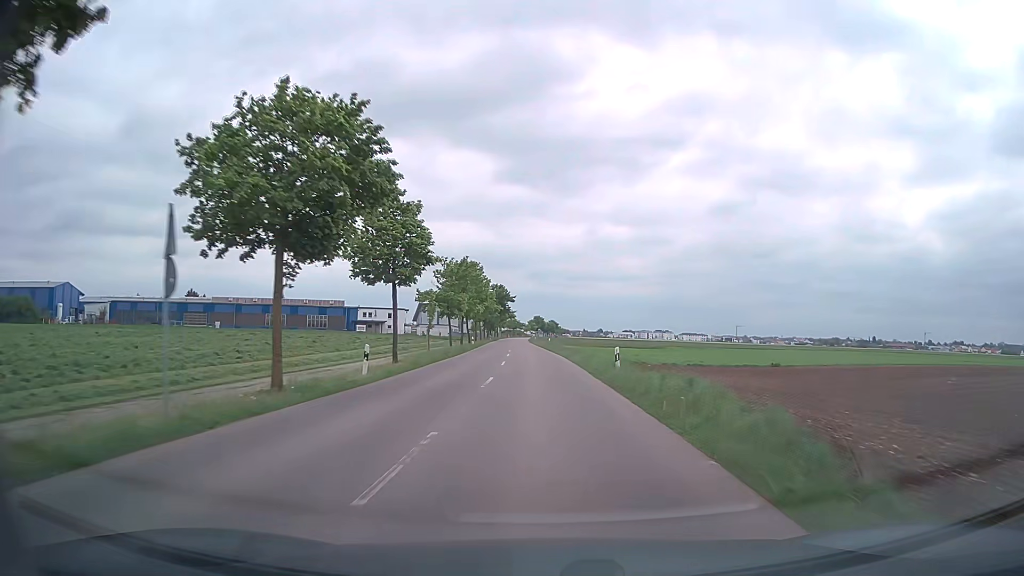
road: tertiary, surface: asphalt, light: Day
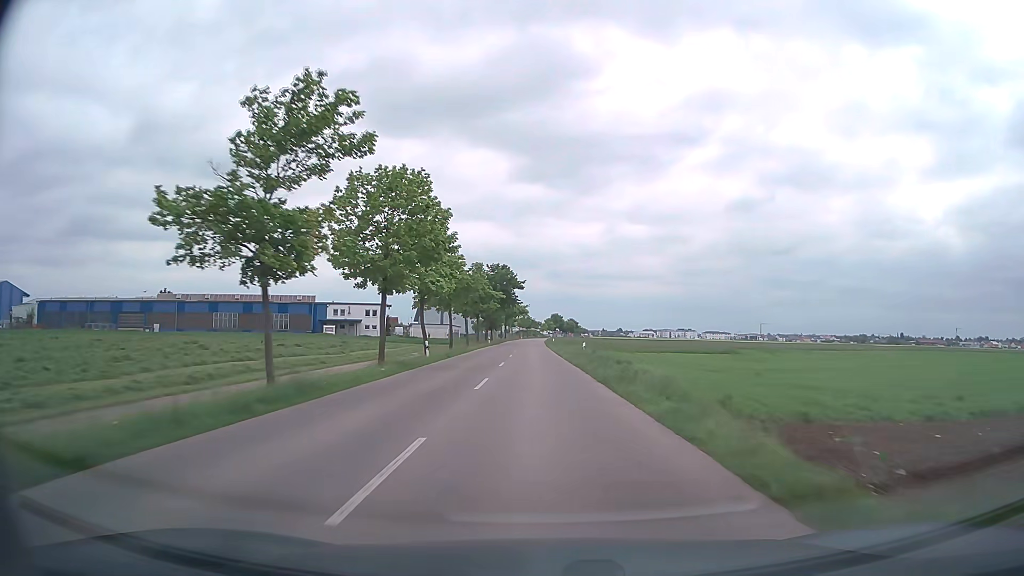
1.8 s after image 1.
(-0.6, +36.7) m; -2°
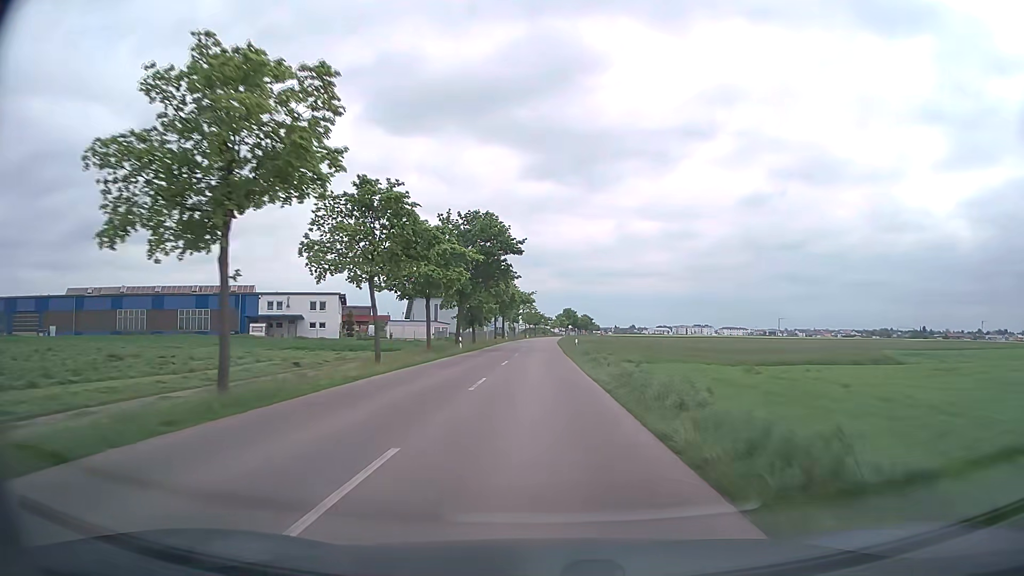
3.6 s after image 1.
(-0.2, +37.1) m; -1°
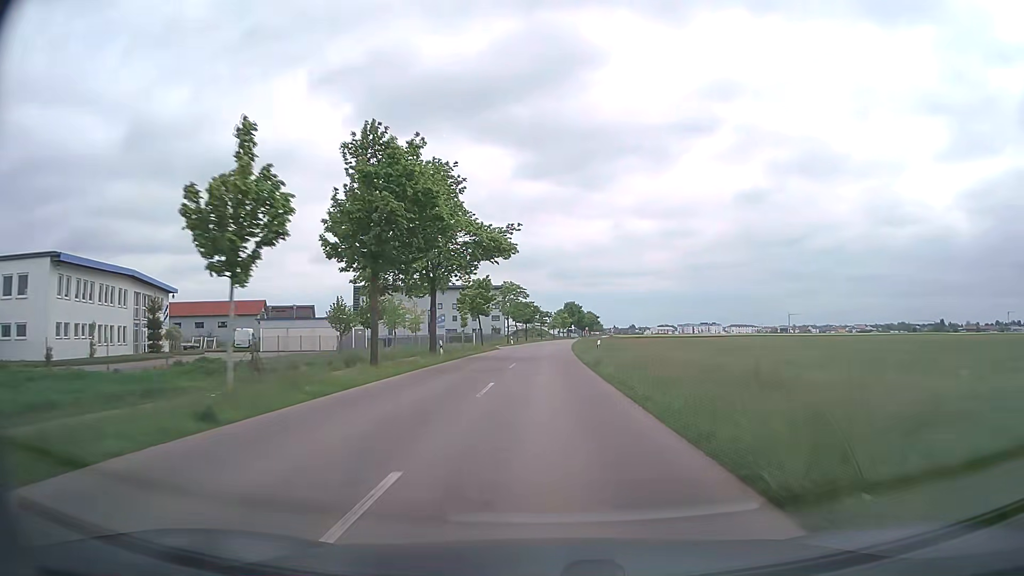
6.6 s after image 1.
(-0.1, +61.3) m; 0°
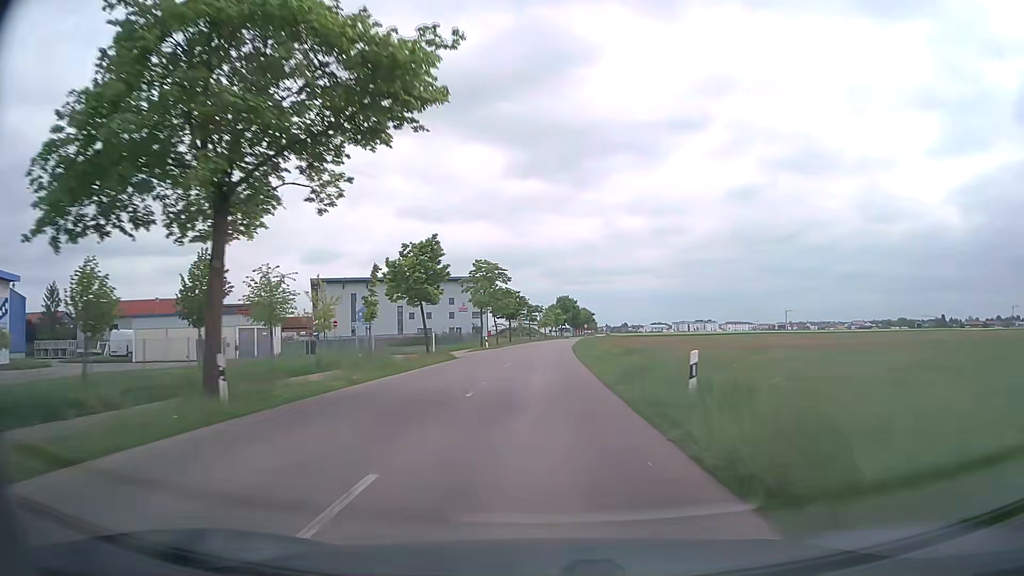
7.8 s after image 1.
(+0.3, +24.1) m; +1°
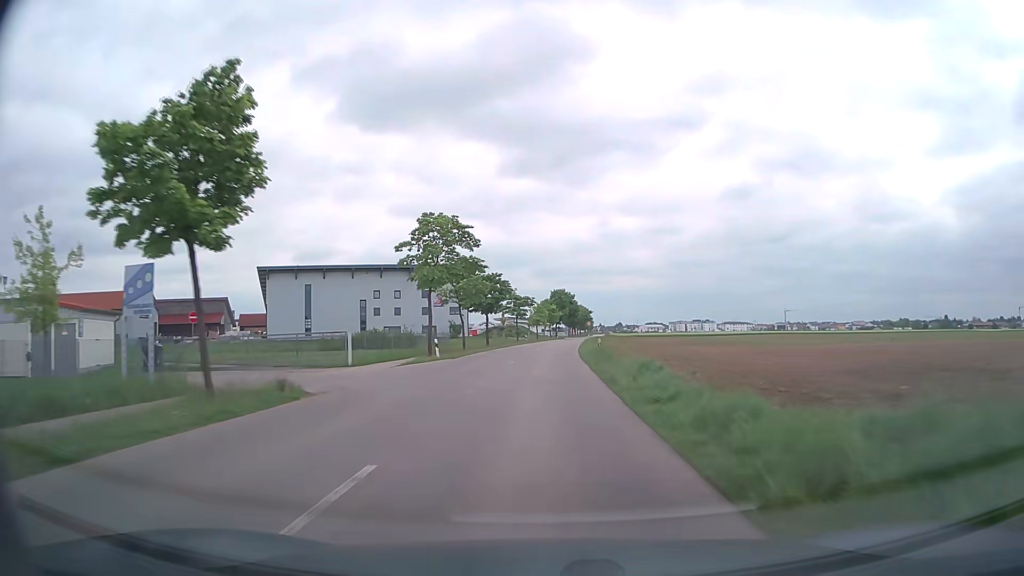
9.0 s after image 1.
(+0.2, +23.5) m; 0°
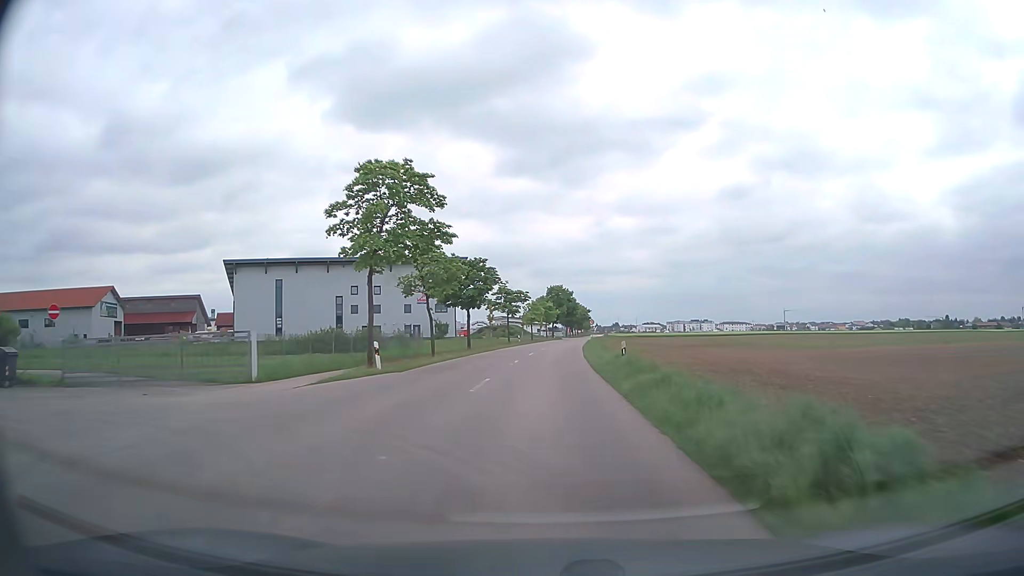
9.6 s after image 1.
(+0.1, +11.6) m; 0°
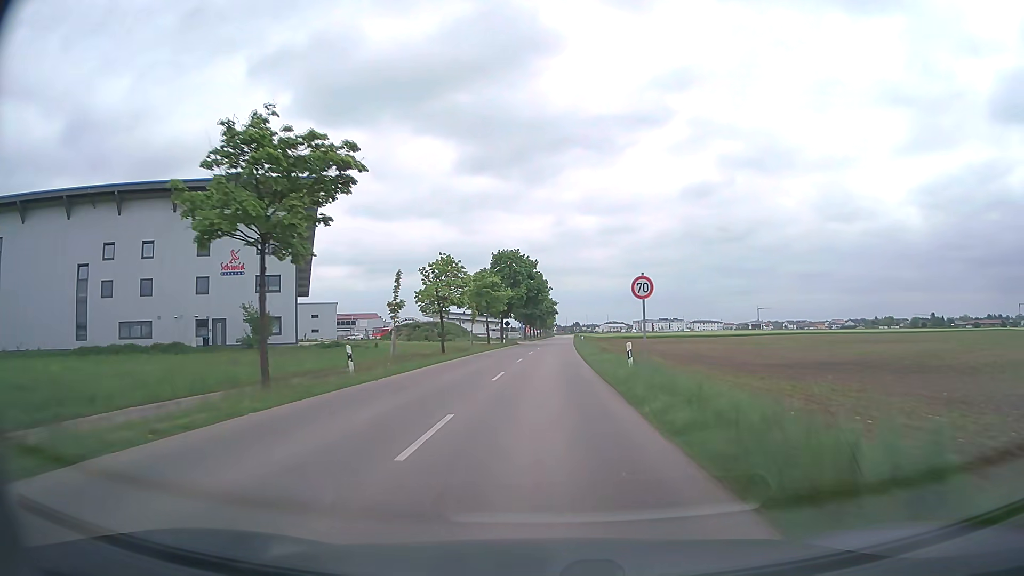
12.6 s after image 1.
(+1.7, +56.1) m; +4°
(0, +10) (0, +20) (0, +30) (+1, +40) (+1, +50) (+1, +60) (+2, +70) (+2, +80) (+3, +90) (+3, +100) m
